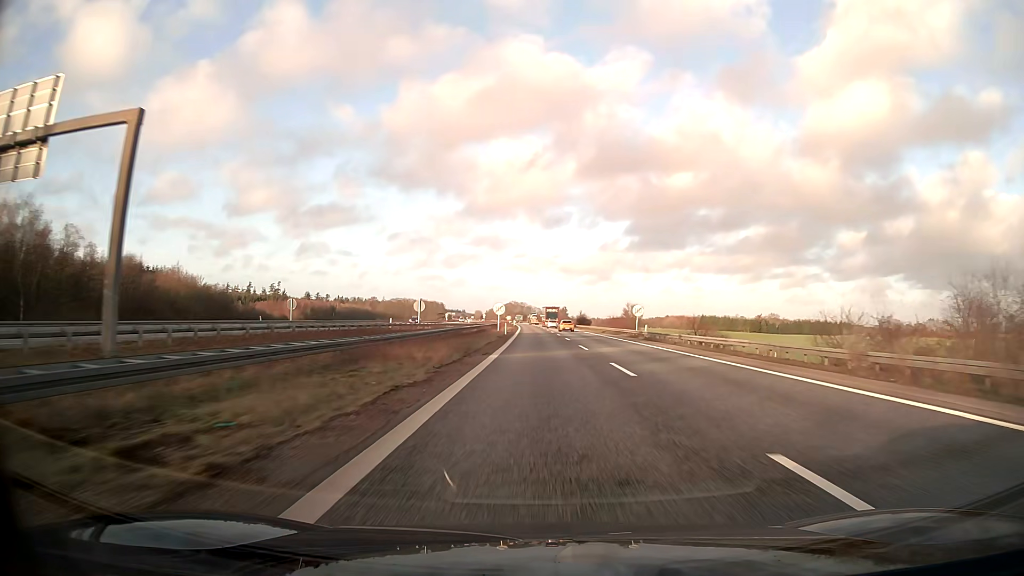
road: motorway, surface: asphalt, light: Day
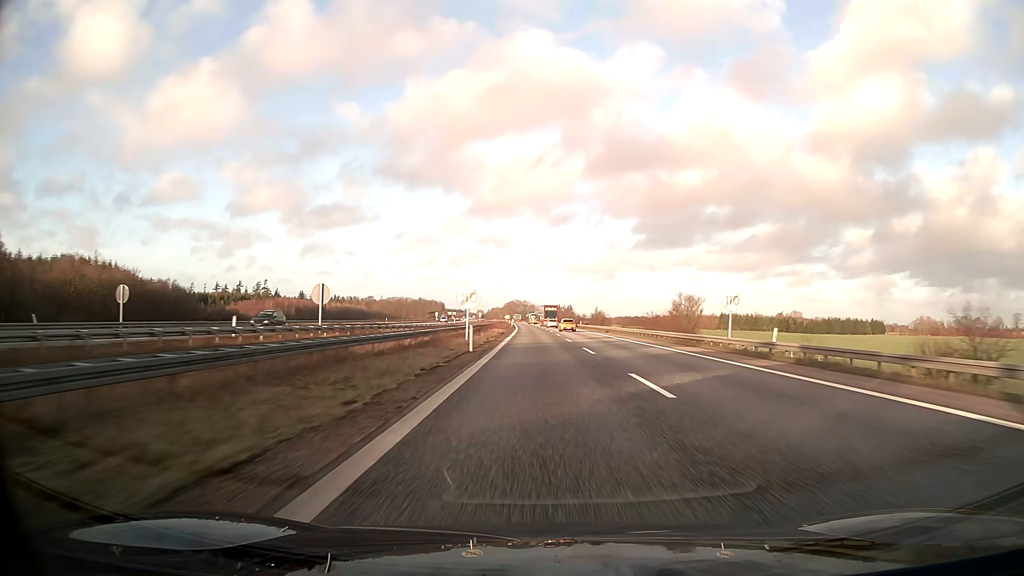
(-0.1, +34.9) m; 0°
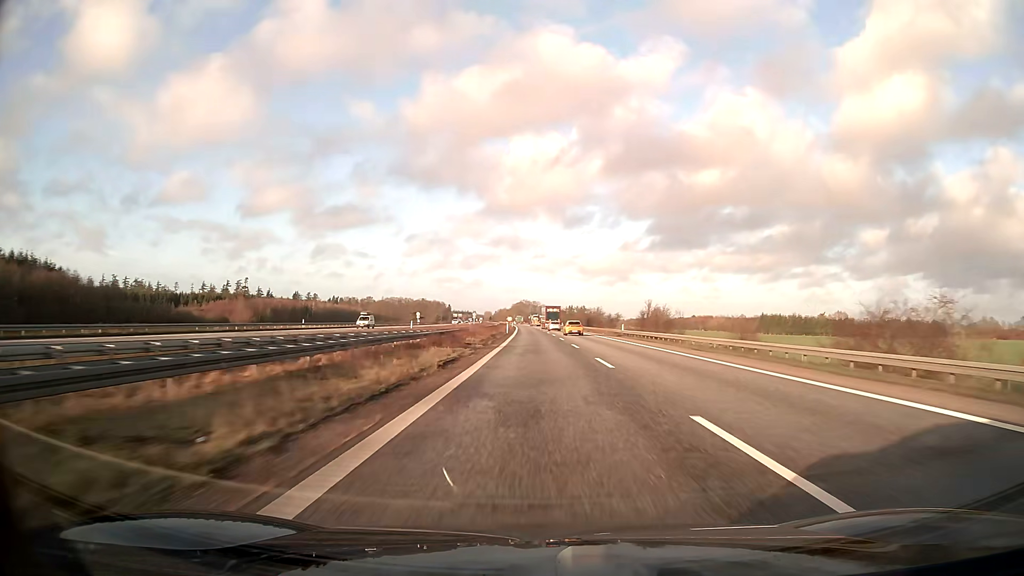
(-0.3, +52.4) m; -1°
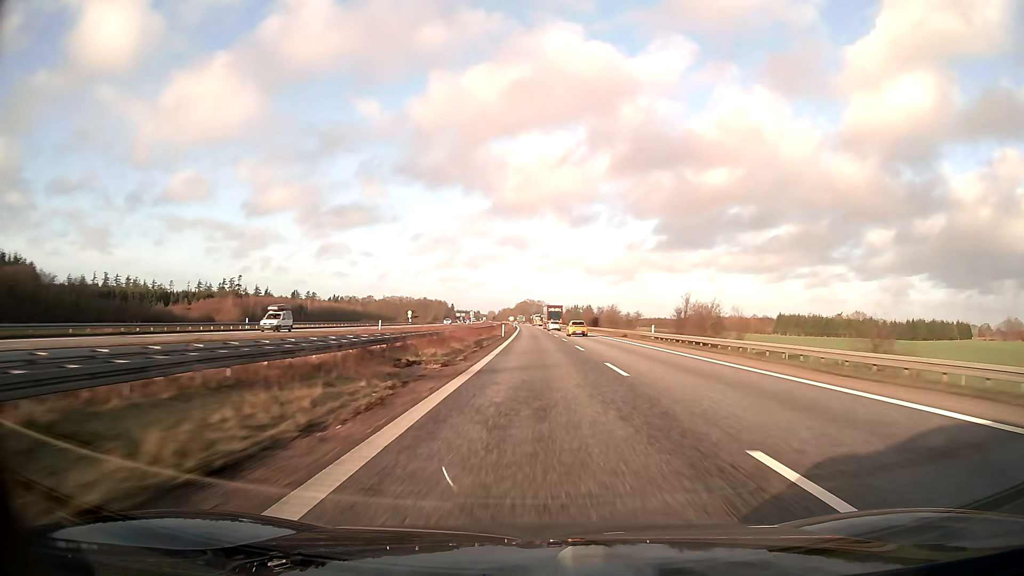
(-0.1, +17.7) m; 0°
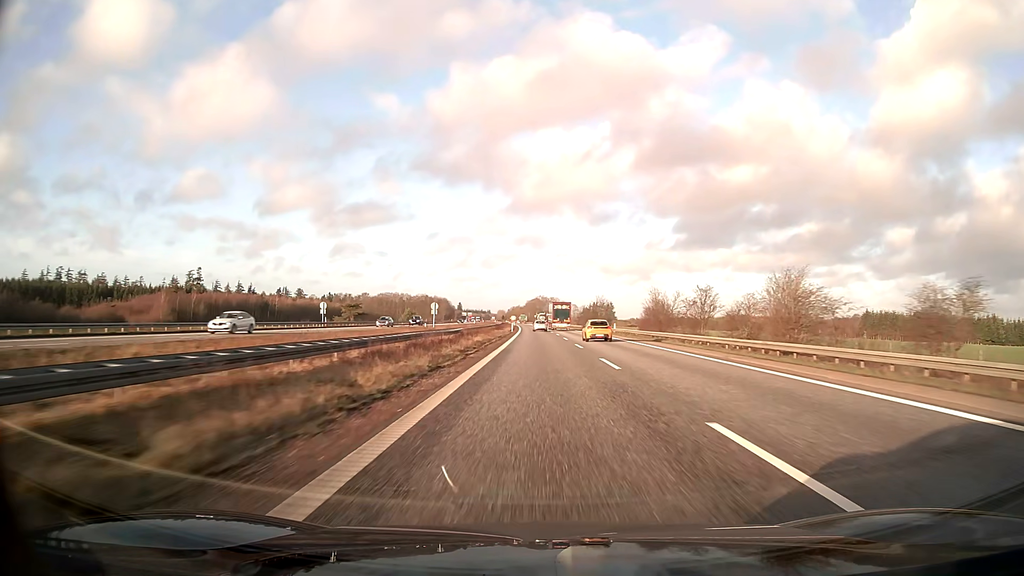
(-0.7, +73.4) m; -1°
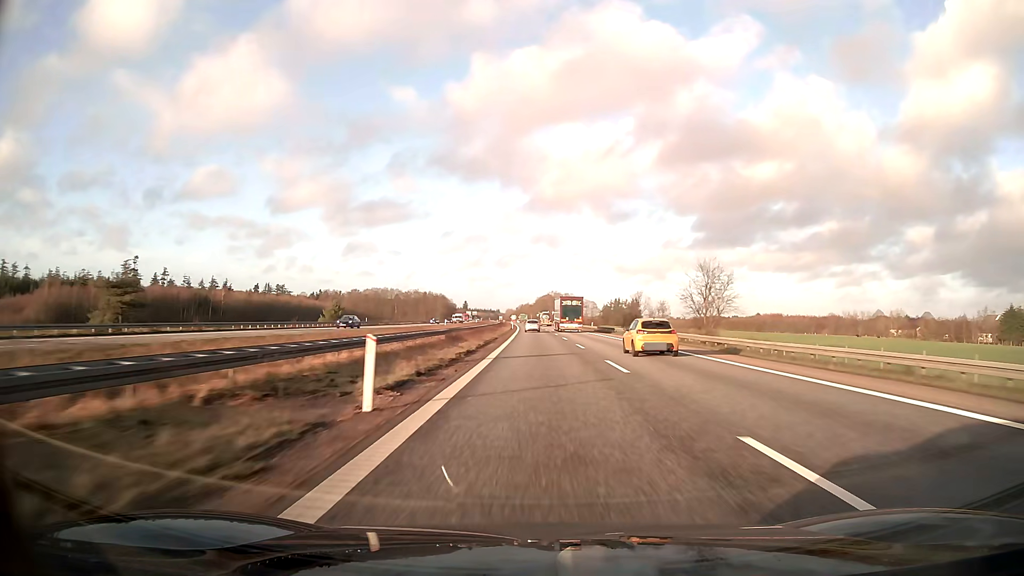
(-0.6, +76.4) m; -1°
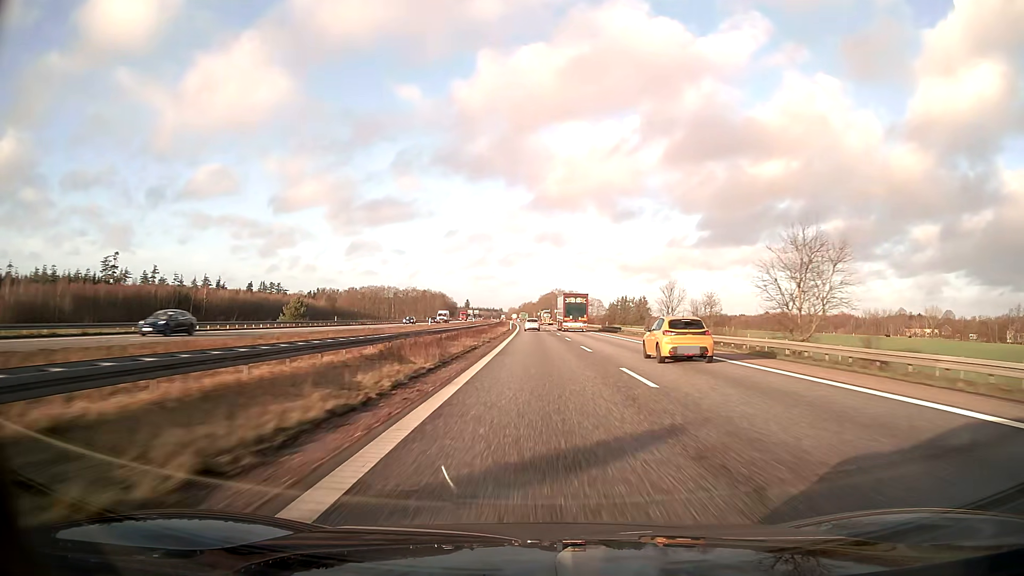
(0.0, +19.3) m; 0°
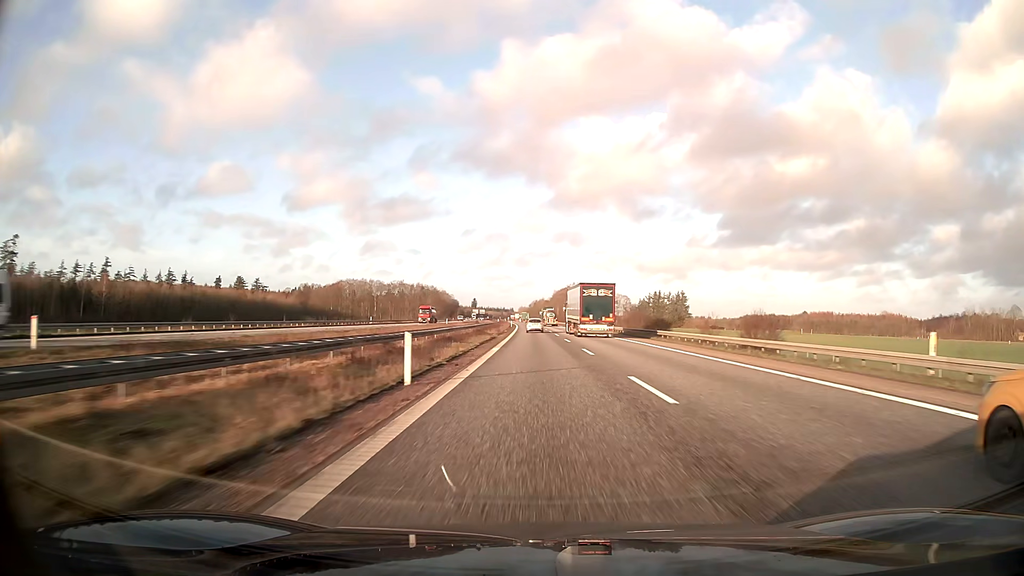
(-0.8, +77.4) m; -1°
(0, +10) (0, +20) (0, +30) (0, +40) (0, +50) (0, +60) (-1, +70) (-1, +80) (-1, +90) (-1, +100) m
